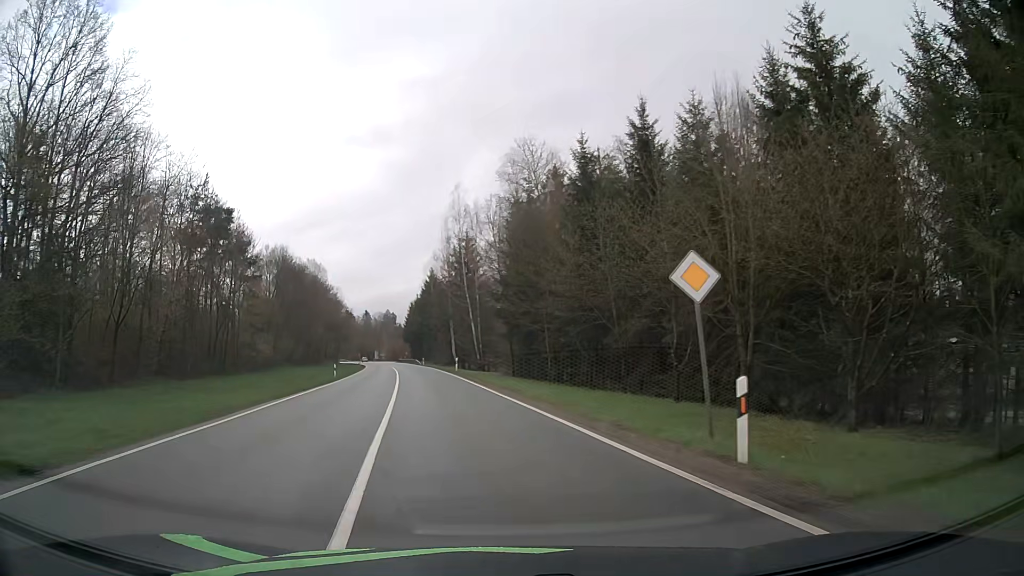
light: Day
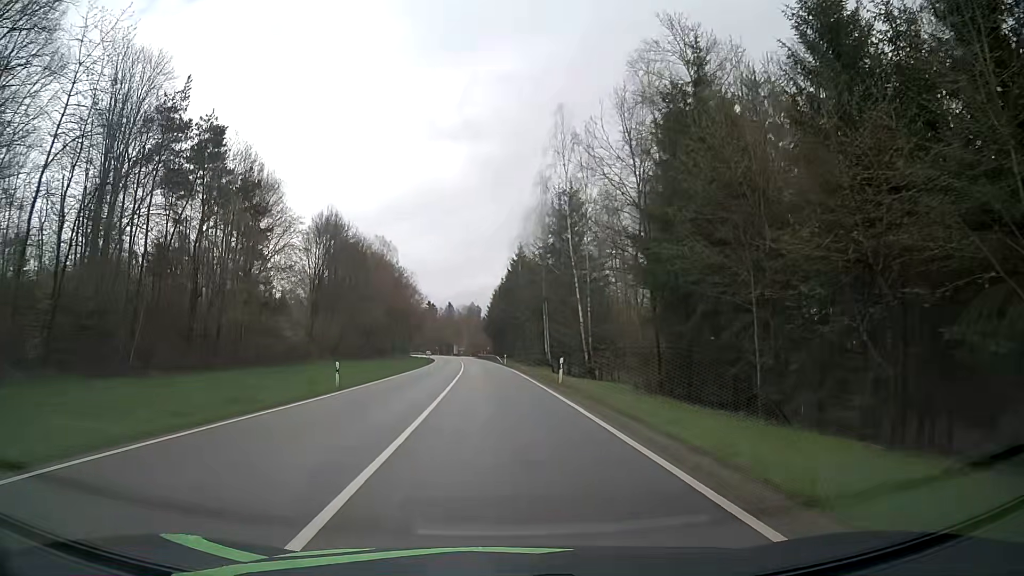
(-2.6, +23.0) m; -8°
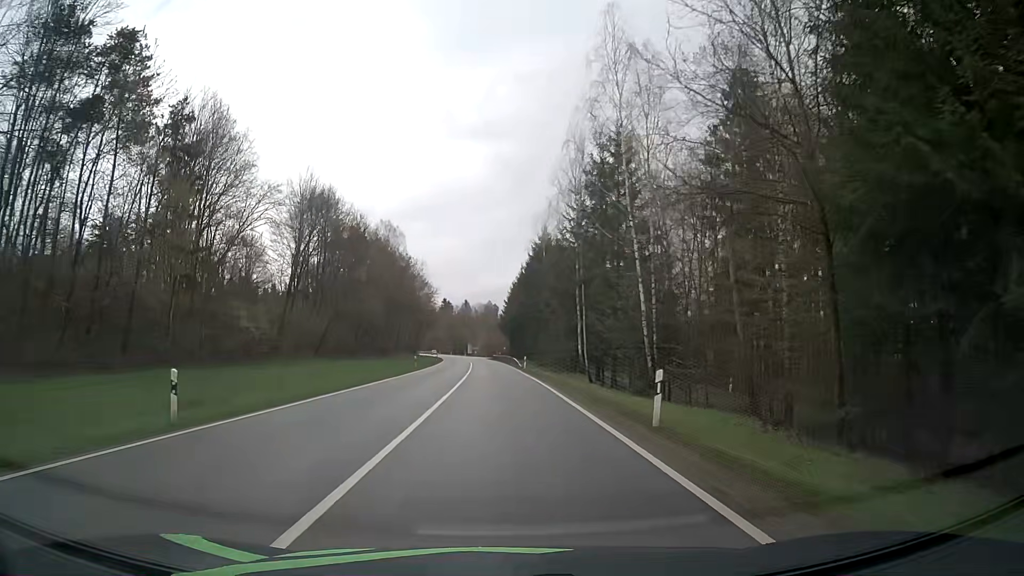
(-0.2, +15.4) m; -2°
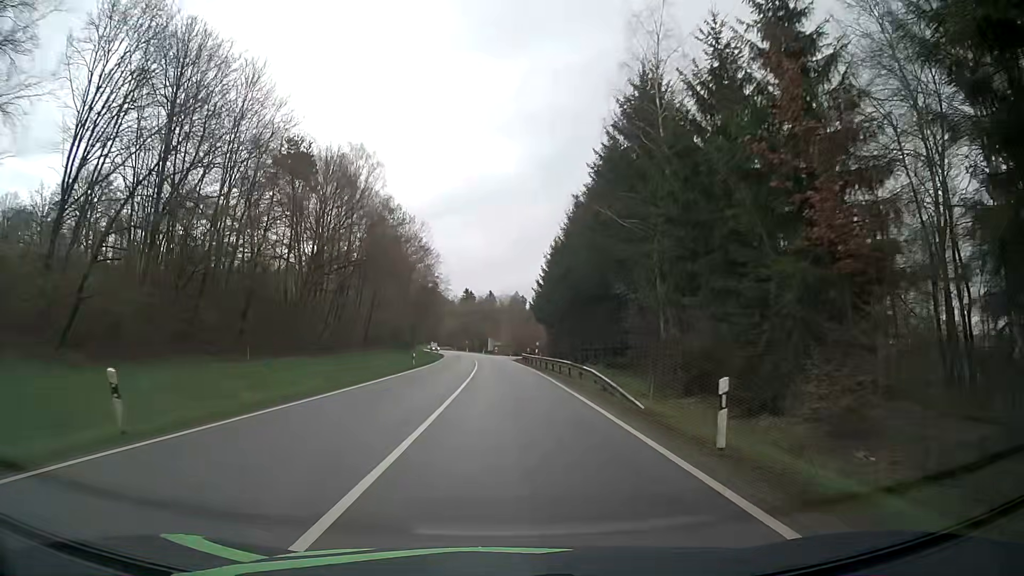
(-1.0, +47.1) m; -2°
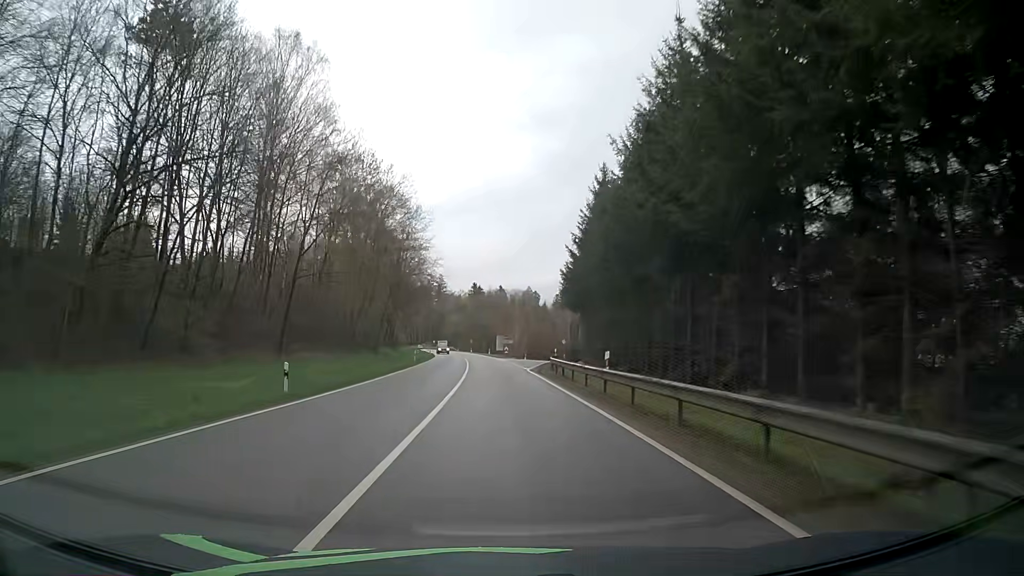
(-0.3, +31.7) m; -1°
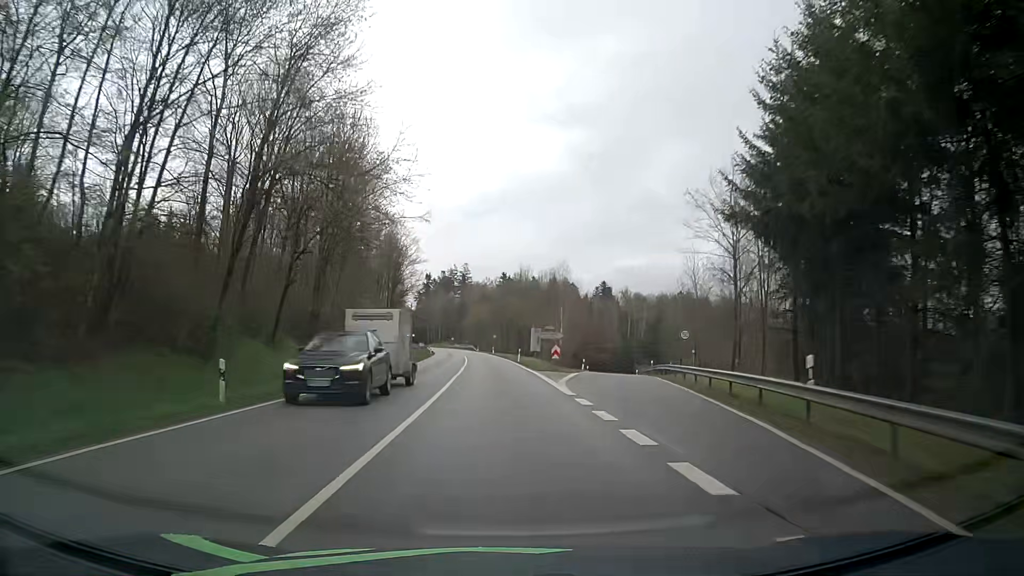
(-0.7, +44.4) m; -3°
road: secondary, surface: asphalt
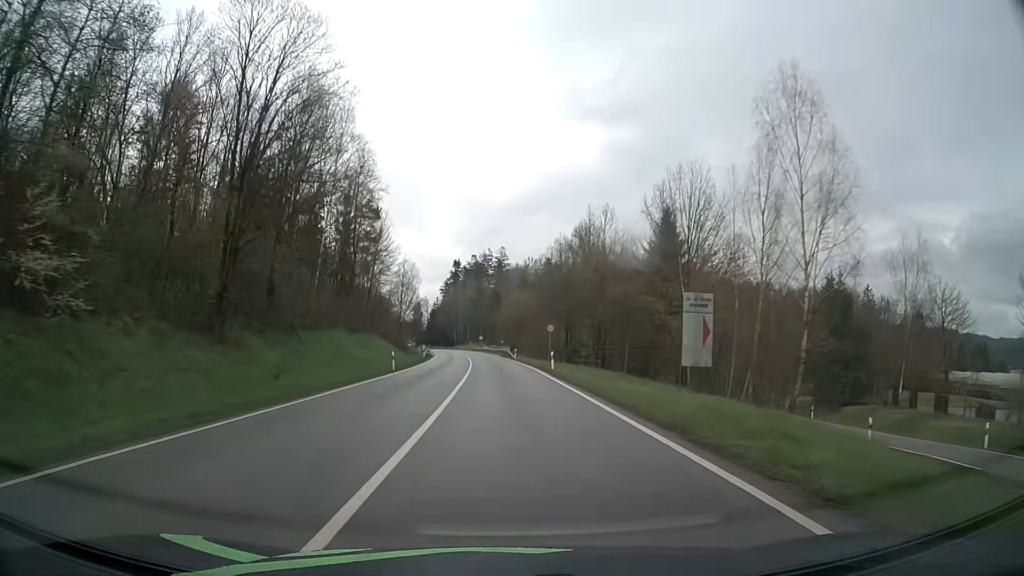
(-1.7, +58.3) m; -3°
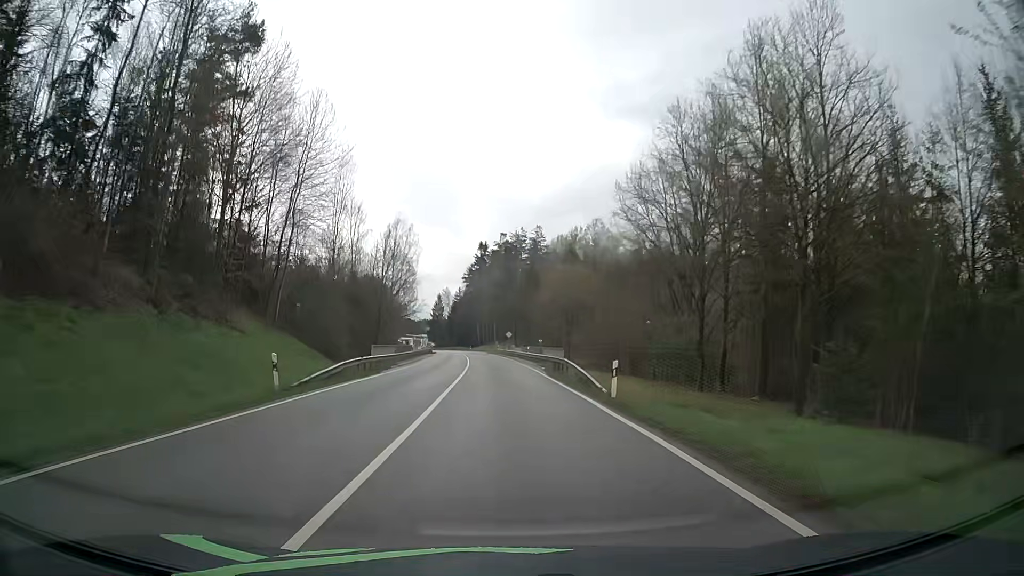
(-1.0, +47.9) m; -3°
(0, +10) (0, +20) (-1, +30) (-1, +40) (-1, +50) (-2, +60) (-3, +70) (-3, +80) (-4, +90) (-5, +100) m
